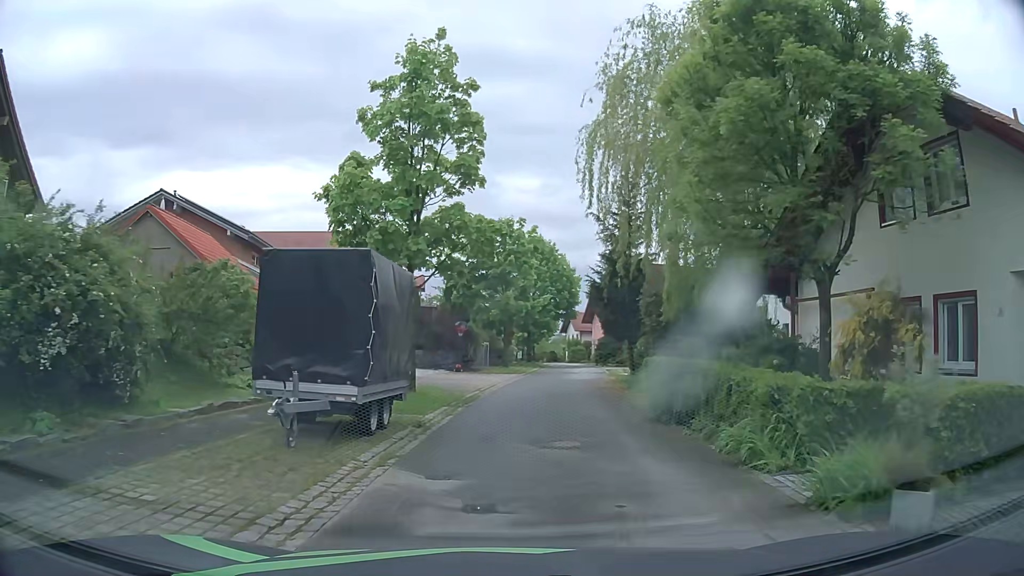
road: residential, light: Day
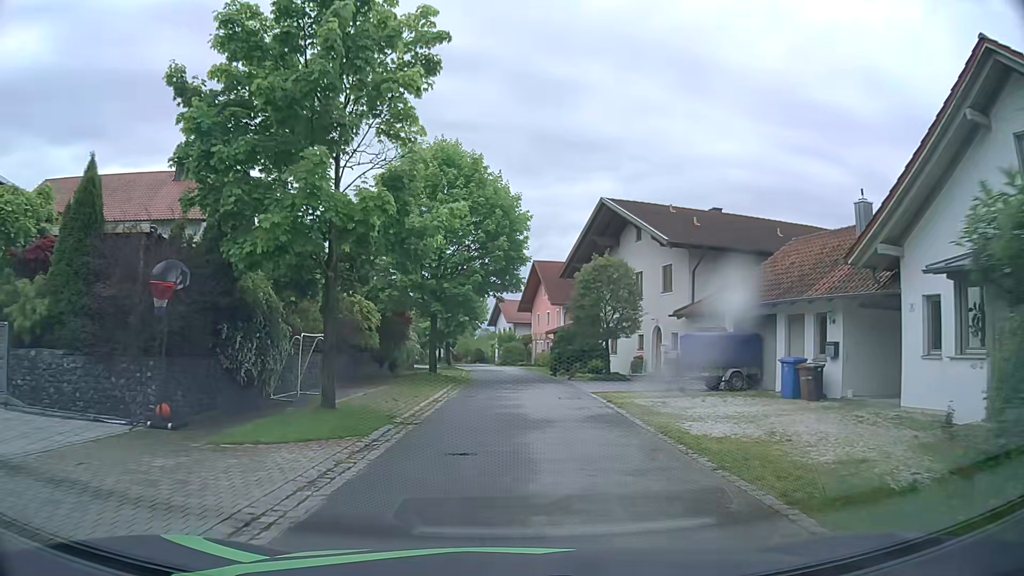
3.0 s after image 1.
(+1.2, +24.3) m; +5°
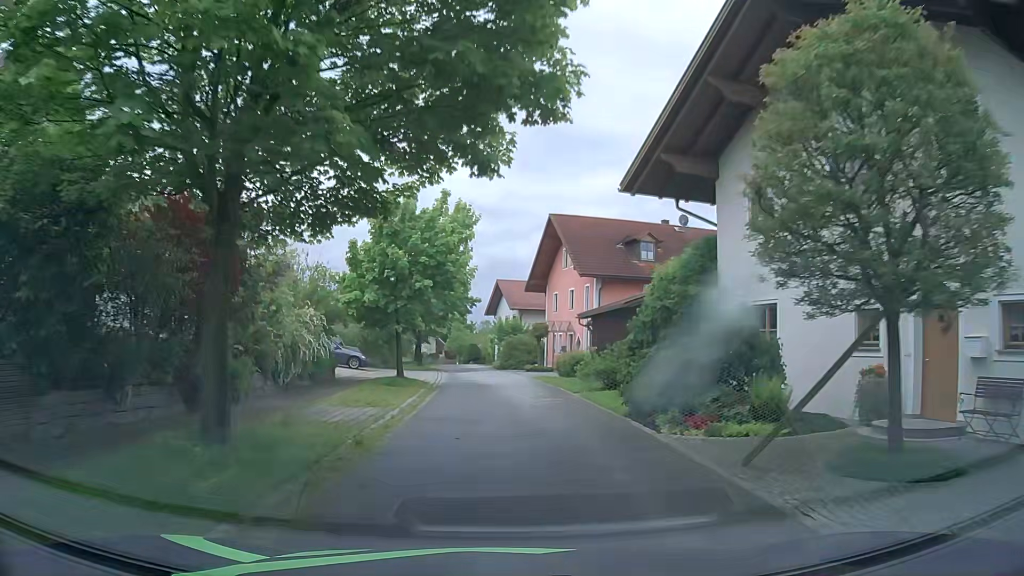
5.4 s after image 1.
(+0.1, +21.7) m; -1°
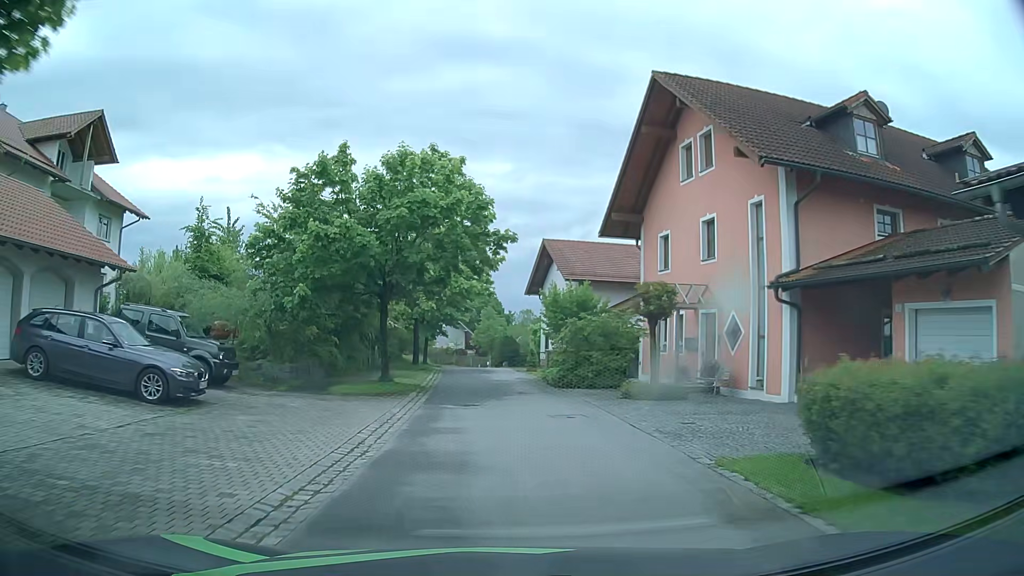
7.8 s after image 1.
(-0.4, +23.5) m; -2°
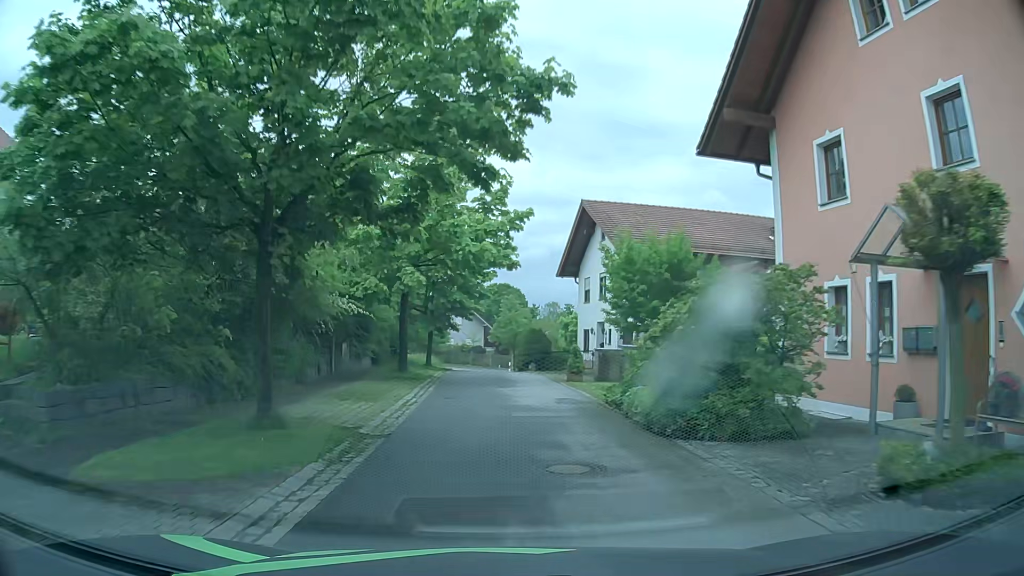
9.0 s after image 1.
(-0.4, +11.6) m; -3°
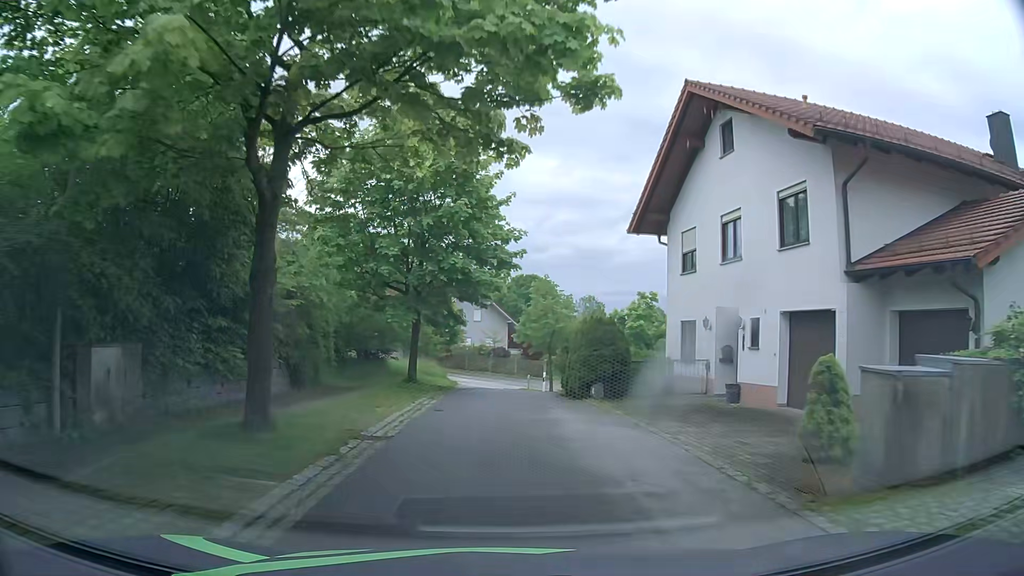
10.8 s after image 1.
(-0.4, +16.7) m; -2°
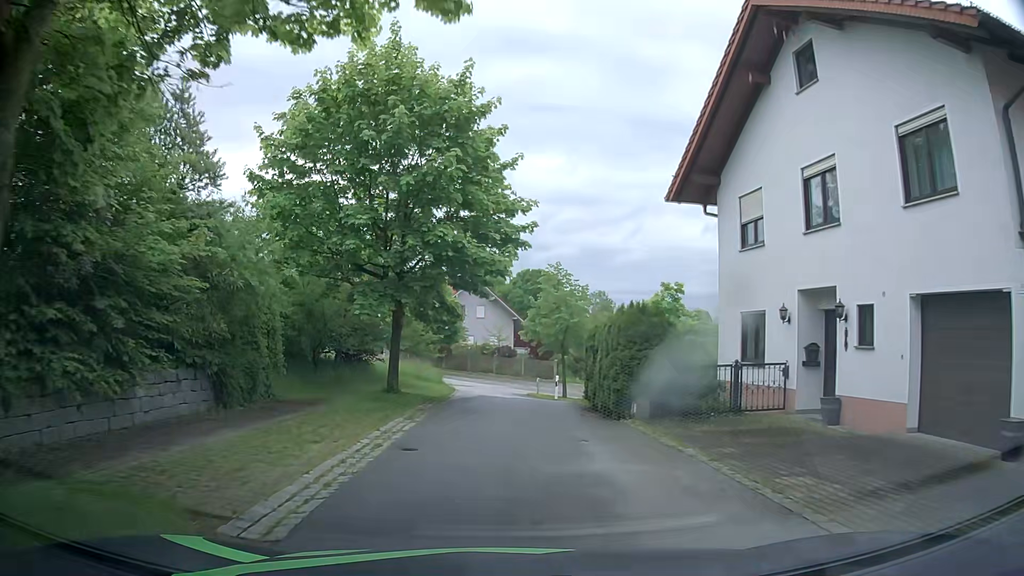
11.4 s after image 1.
(0.0, +5.2) m; -1°
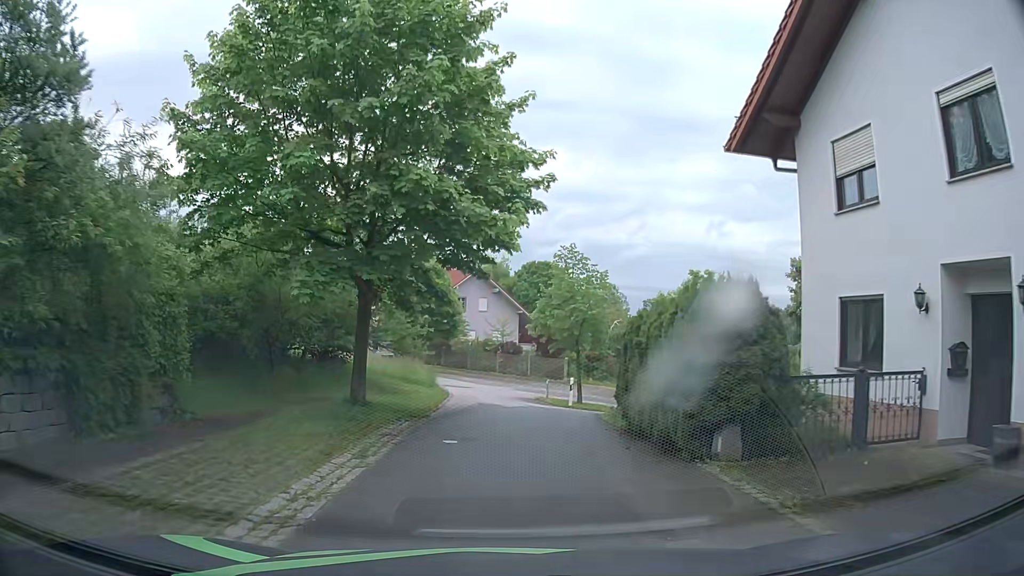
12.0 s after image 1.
(-0.1, +5.0) m; 0°
(0, +10) (0, +20) (-1, +30) (-4, +39) (-10, +48) (-18, +54) (-26, +60) (-33, +66) (-36, +76) (-32, +84) m
